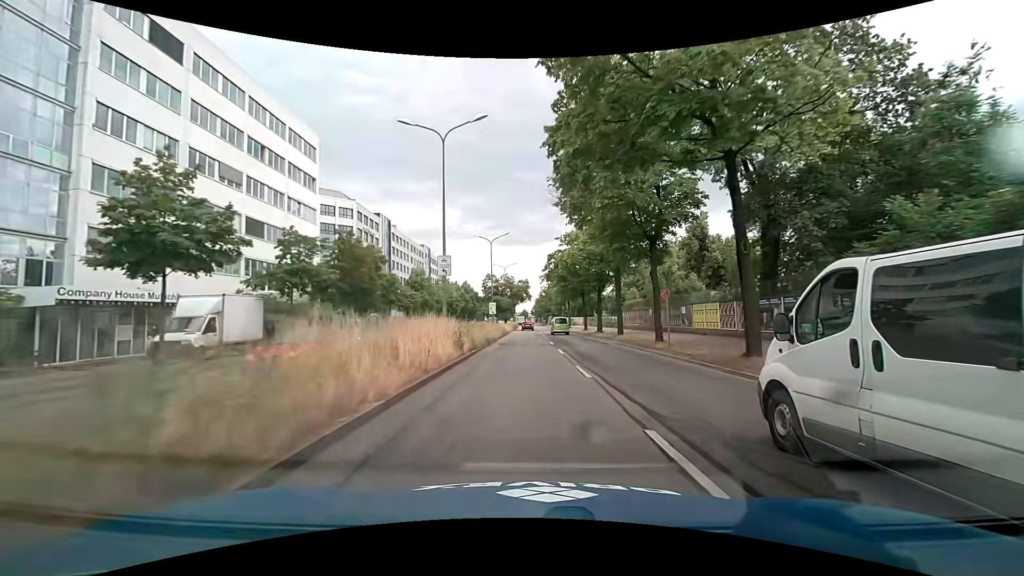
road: primary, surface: asphalt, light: Day
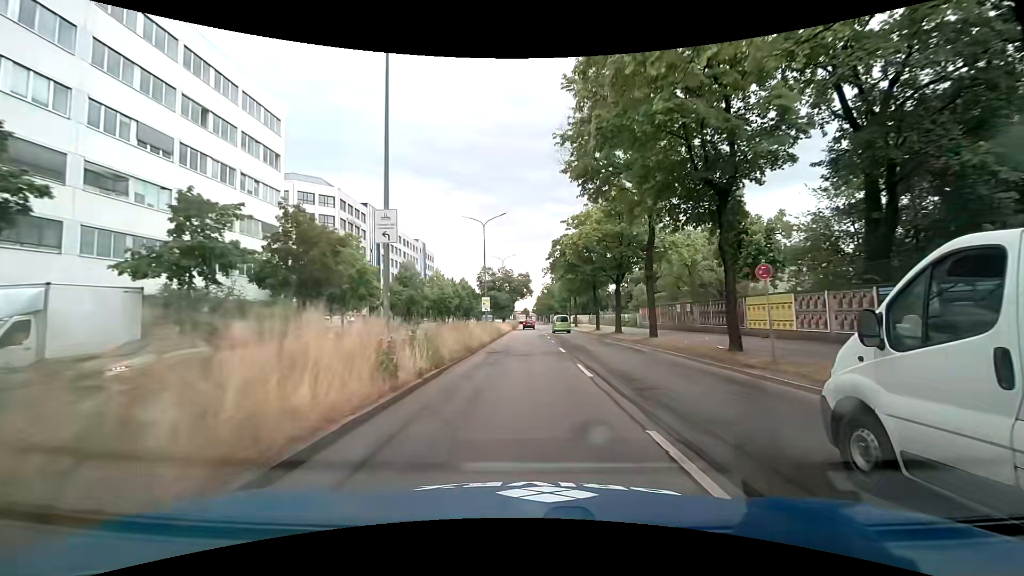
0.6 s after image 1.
(0.0, +9.1) m; -1°
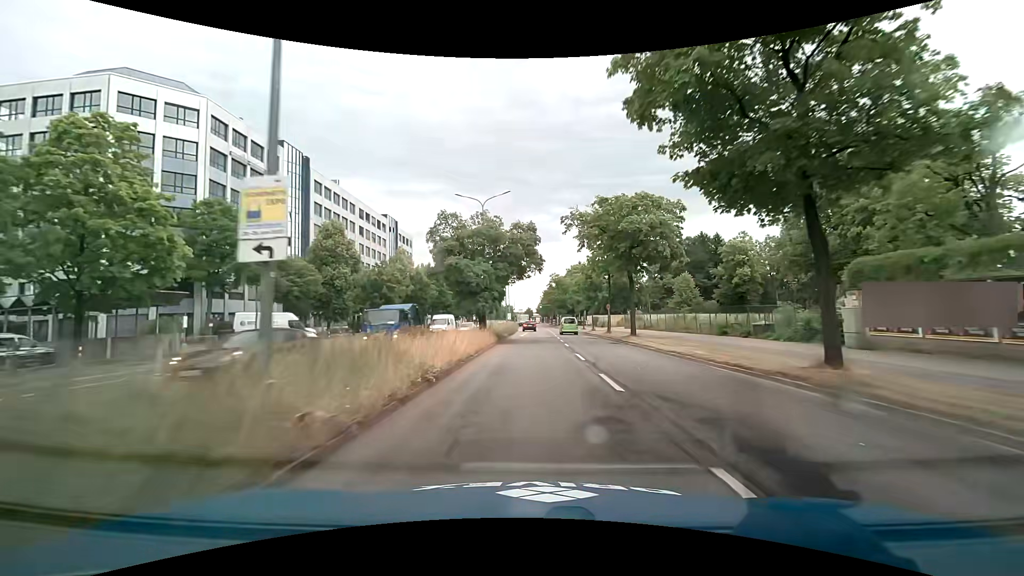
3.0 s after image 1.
(+0.2, +36.4) m; +1°
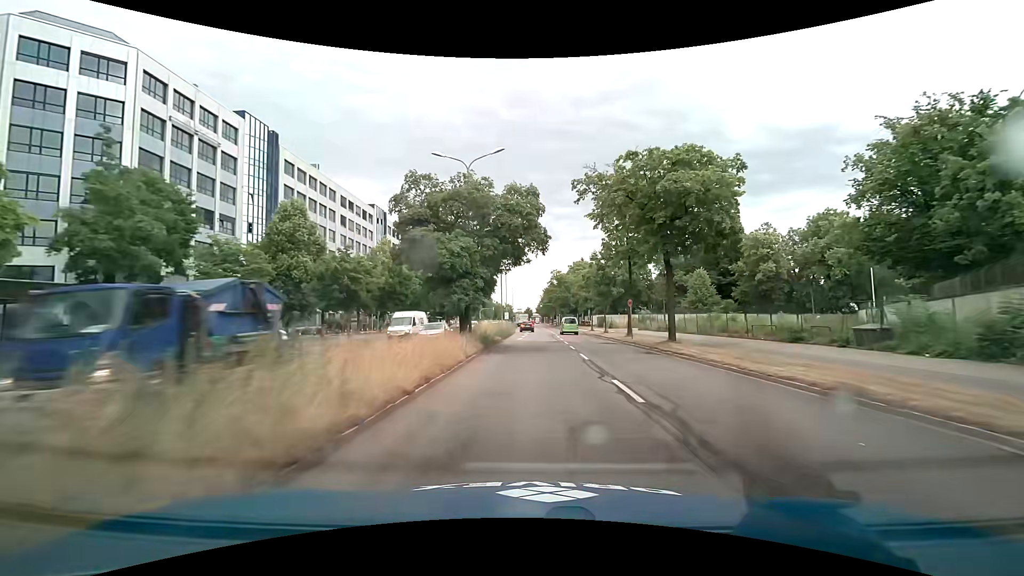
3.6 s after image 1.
(-0.1, +9.1) m; -1°
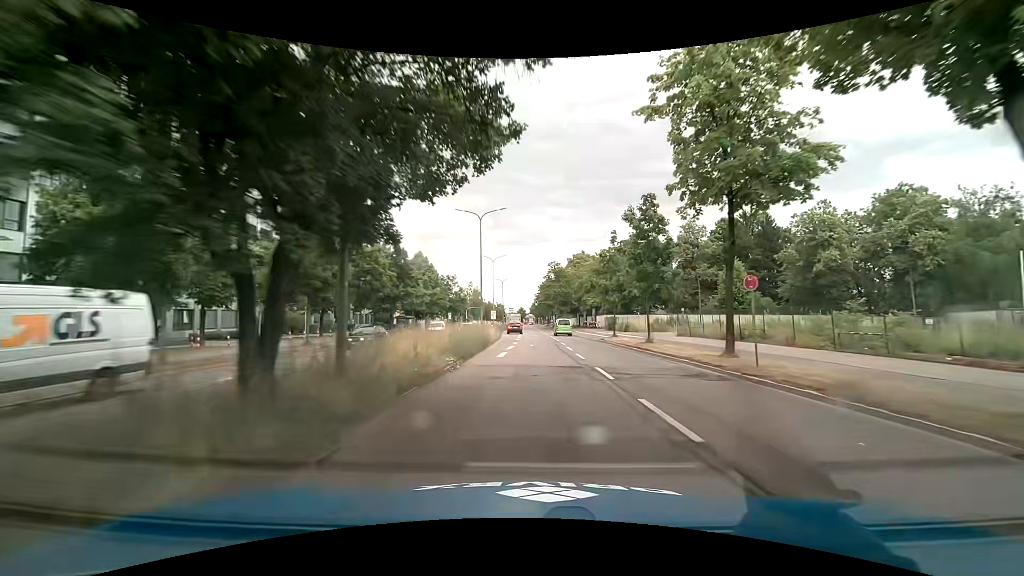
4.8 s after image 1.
(+0.1, +18.2) m; +1°
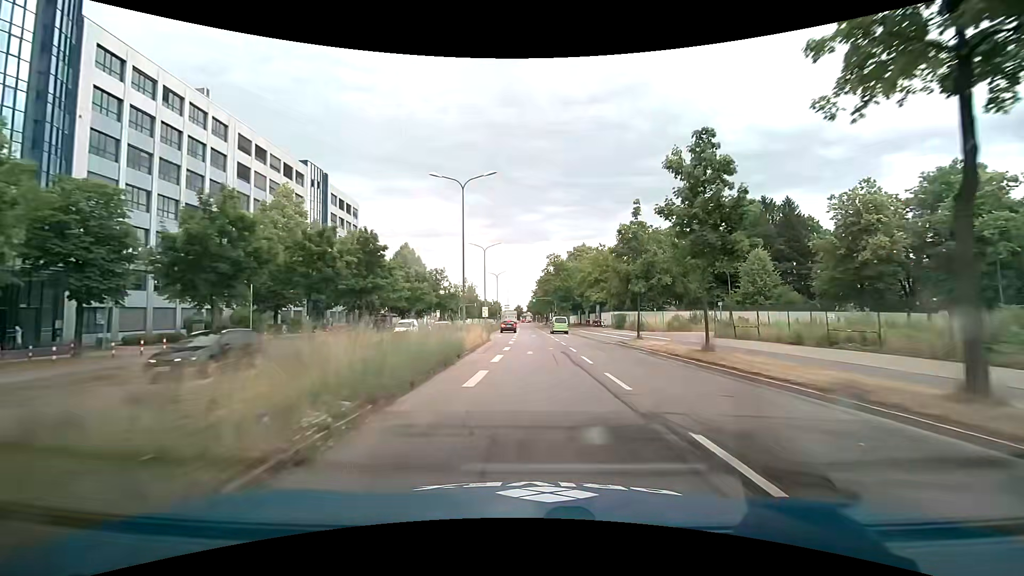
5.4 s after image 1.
(0.0, +9.1) m; 0°
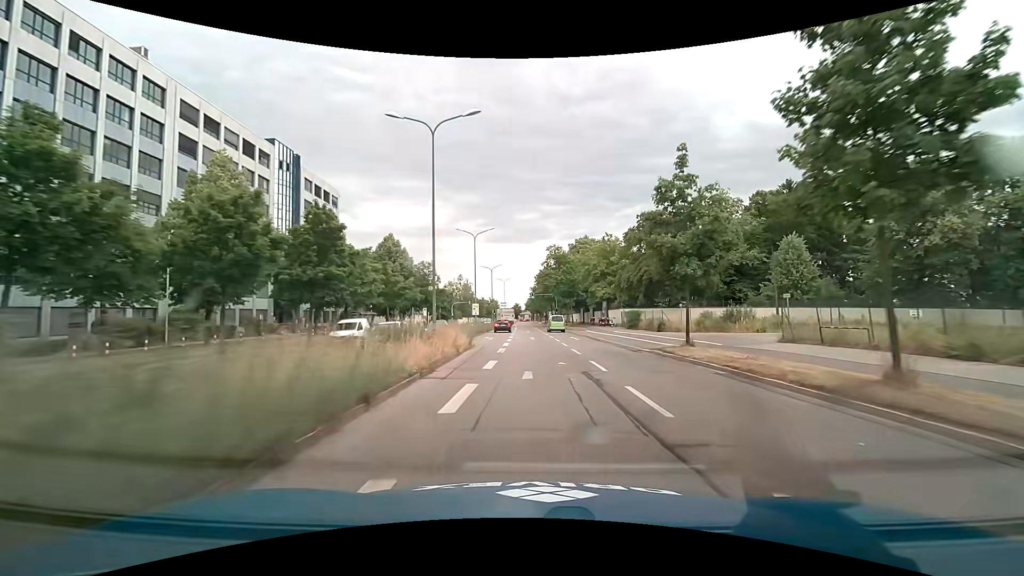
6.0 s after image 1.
(0.0, +9.1) m; +1°
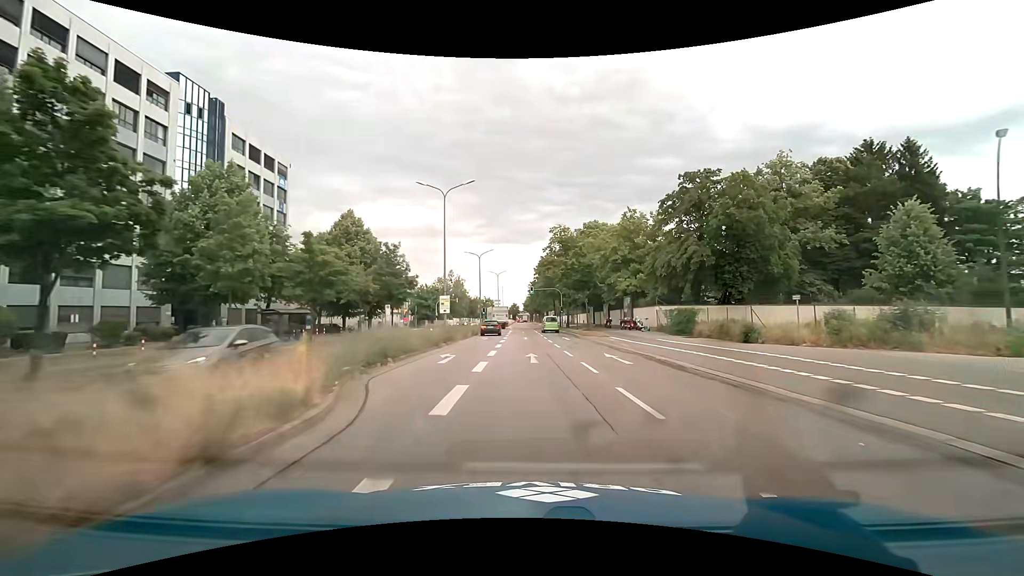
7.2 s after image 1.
(-0.1, +18.2) m; 0°
(0, +10) (0, +20) (0, +30) (0, +40) (0, +50) (-1, +60) (-1, +70) (-1, +80) (-1, +90) (-2, +100) m
